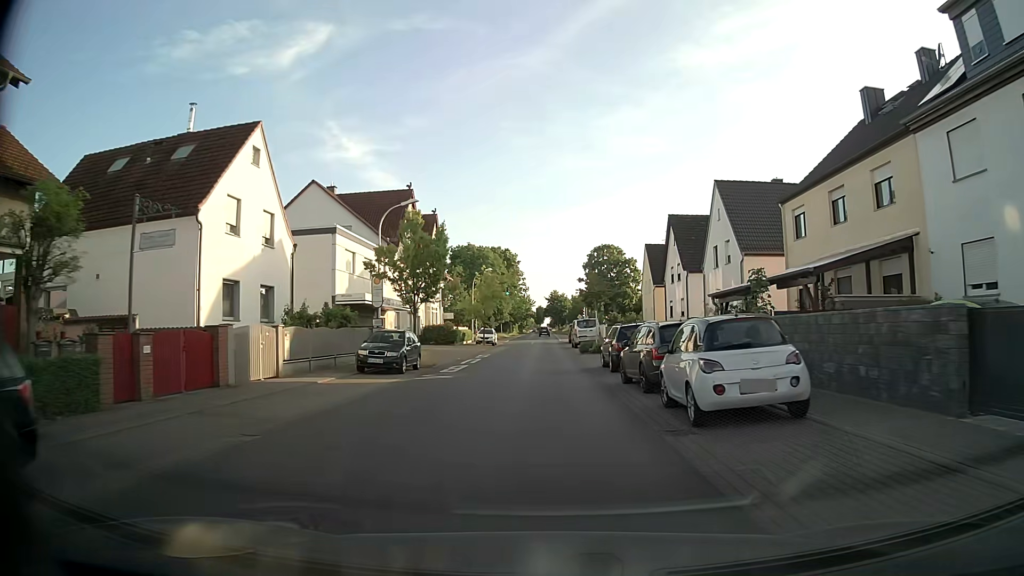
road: tertiary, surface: asphalt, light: Day
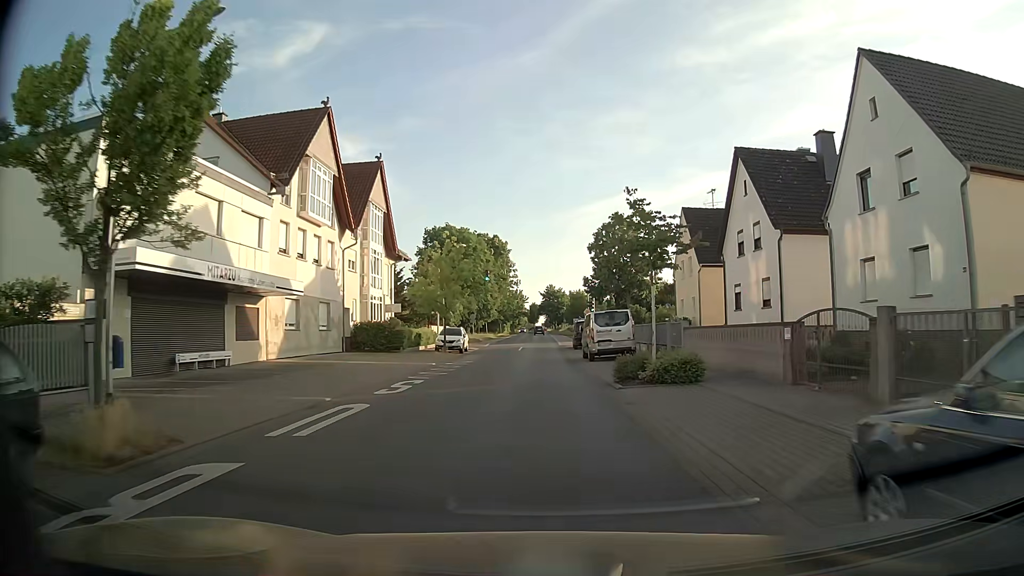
(+0.1, +20.5) m; 0°
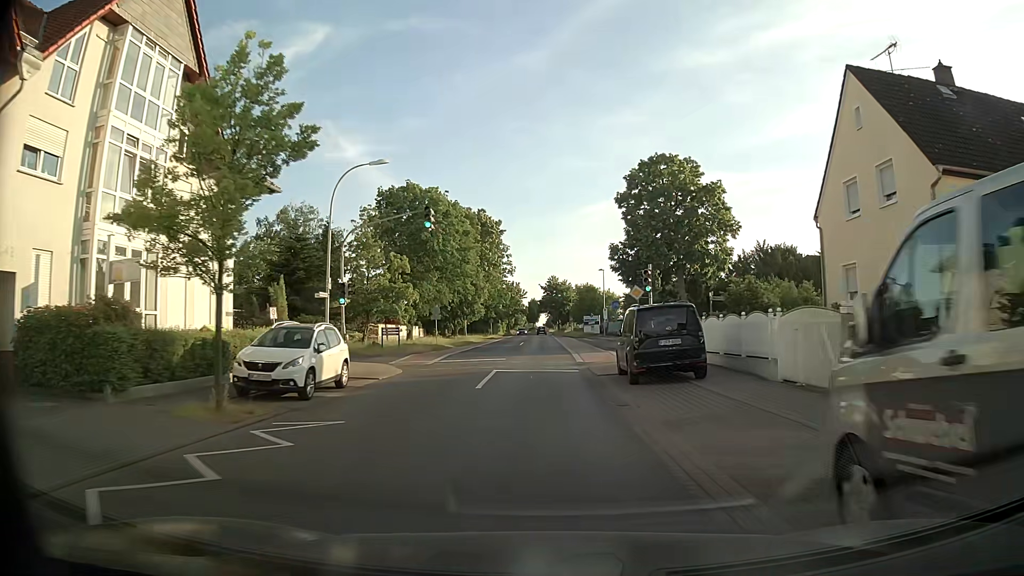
(+0.1, +27.4) m; 0°
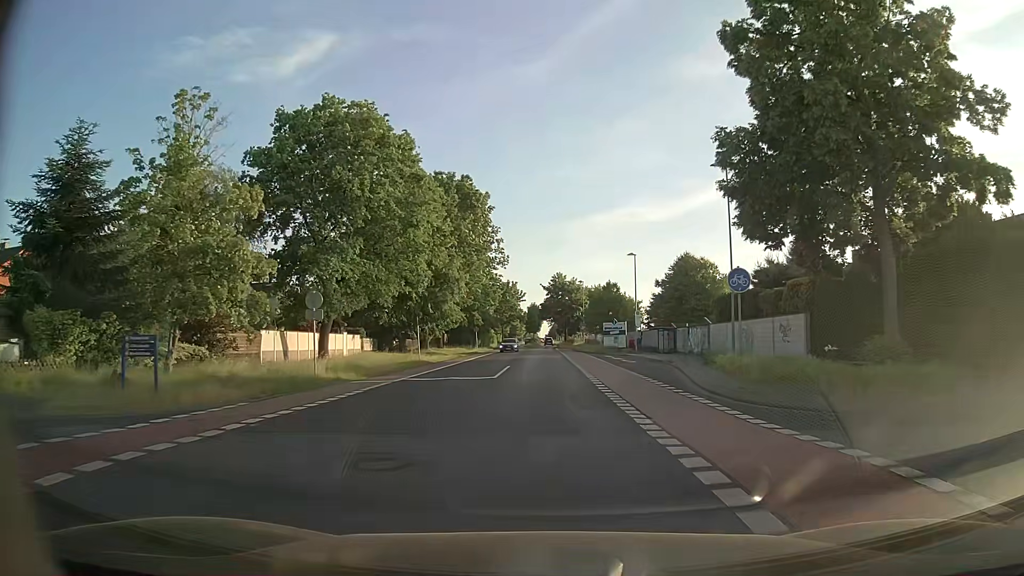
(0.0, +27.5) m; 0°
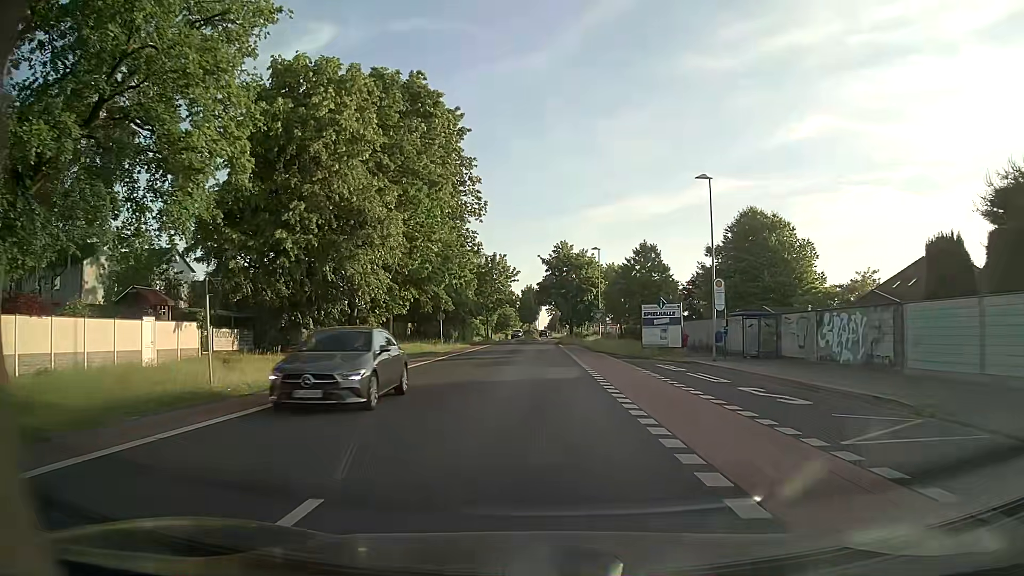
(+0.2, +27.3) m; 0°
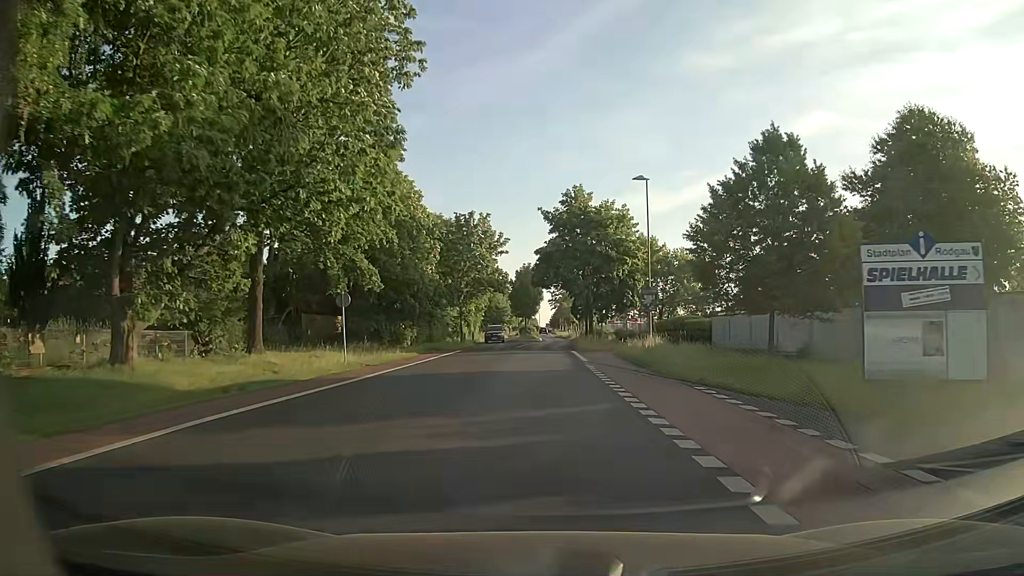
(0.0, +27.8) m; 0°
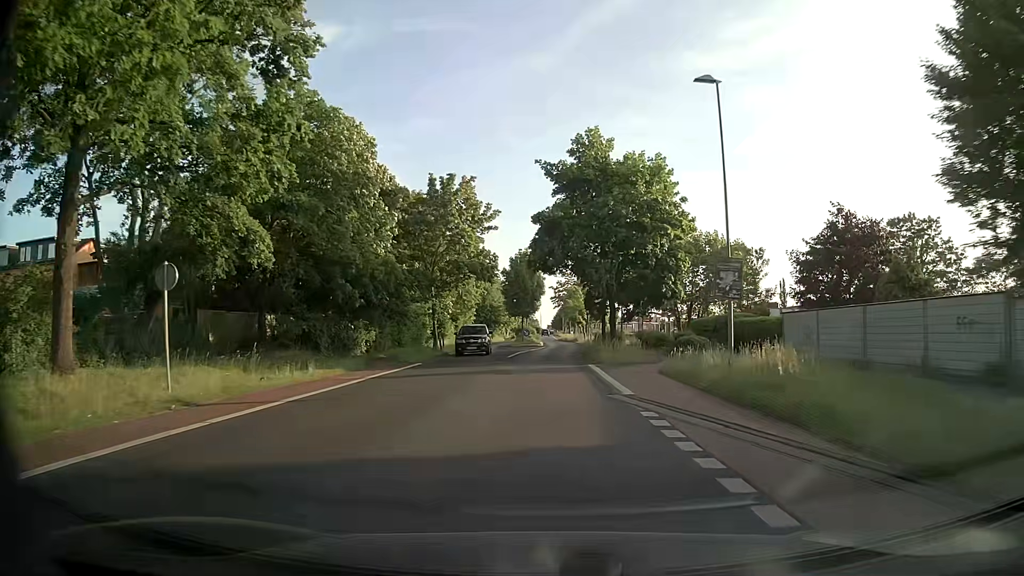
(0.0, +14.1) m; -1°
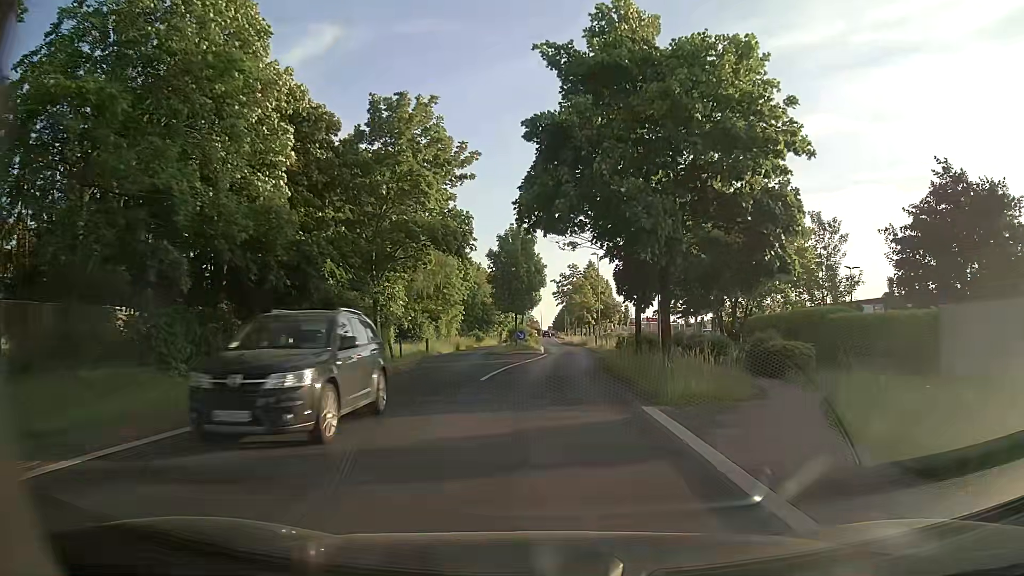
(0.0, +14.3) m; 0°
(0, +10) (0, +20) (+1, +30) (+1, +40) (+1, +50) (+1, +60) (+1, +70) (0, +80) (0, +90) (0, +100) m
